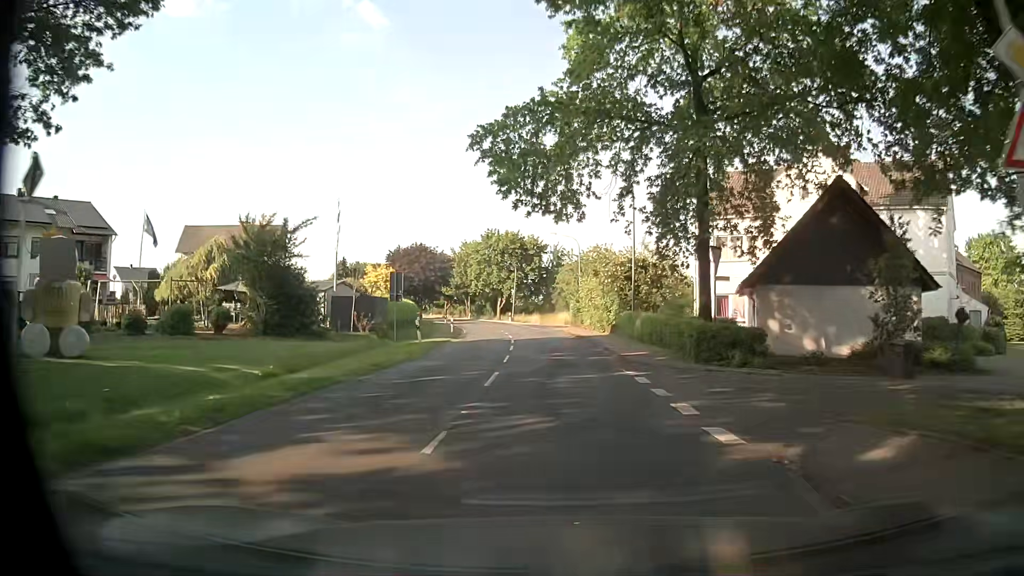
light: Day
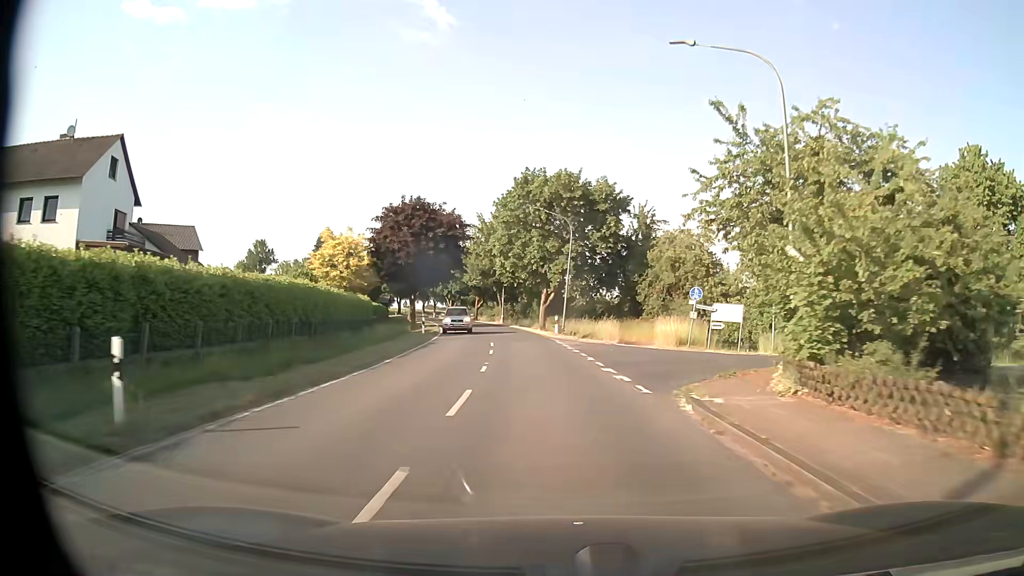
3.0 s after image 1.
(-1.2, +40.4) m; -5°
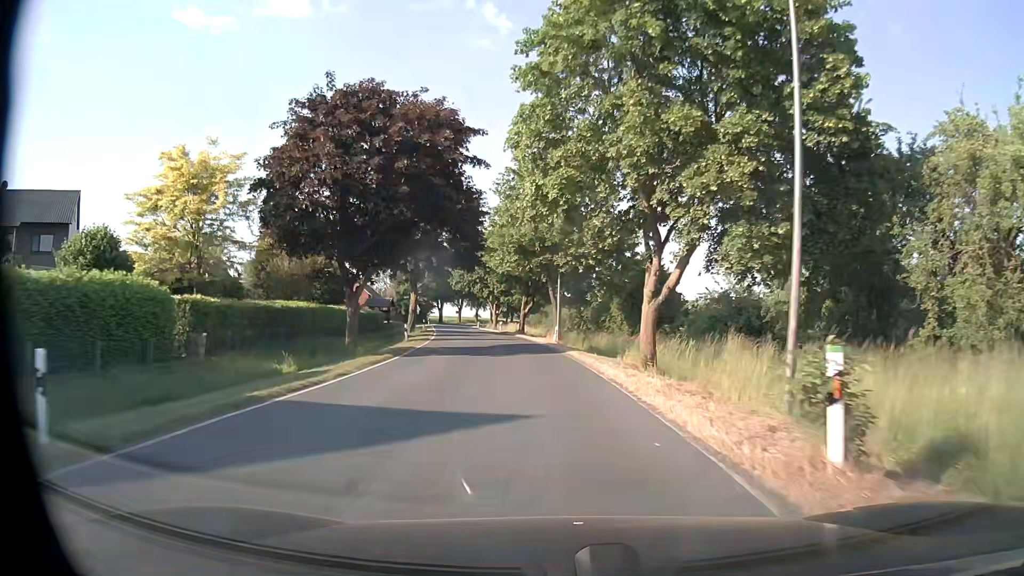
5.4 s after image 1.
(-1.7, +33.2) m; -6°
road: secondary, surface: asphalt
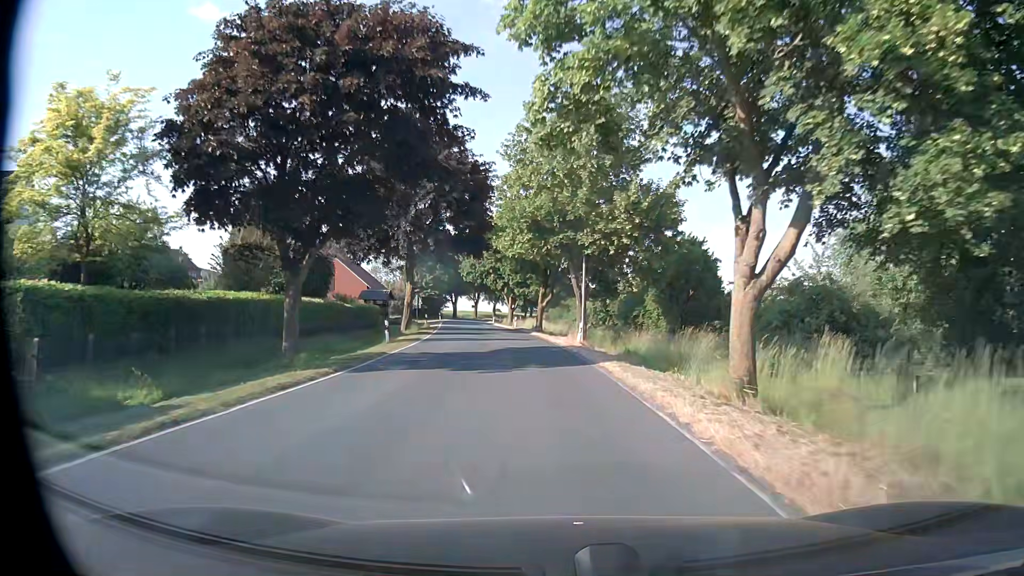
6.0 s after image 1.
(-0.1, +8.5) m; -2°
